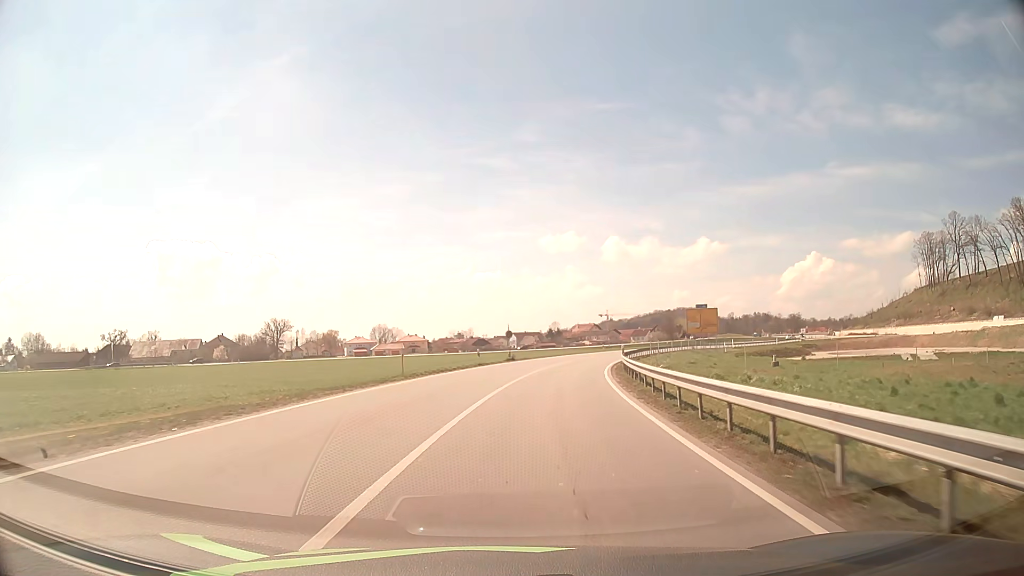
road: tertiary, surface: asphalt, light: Day
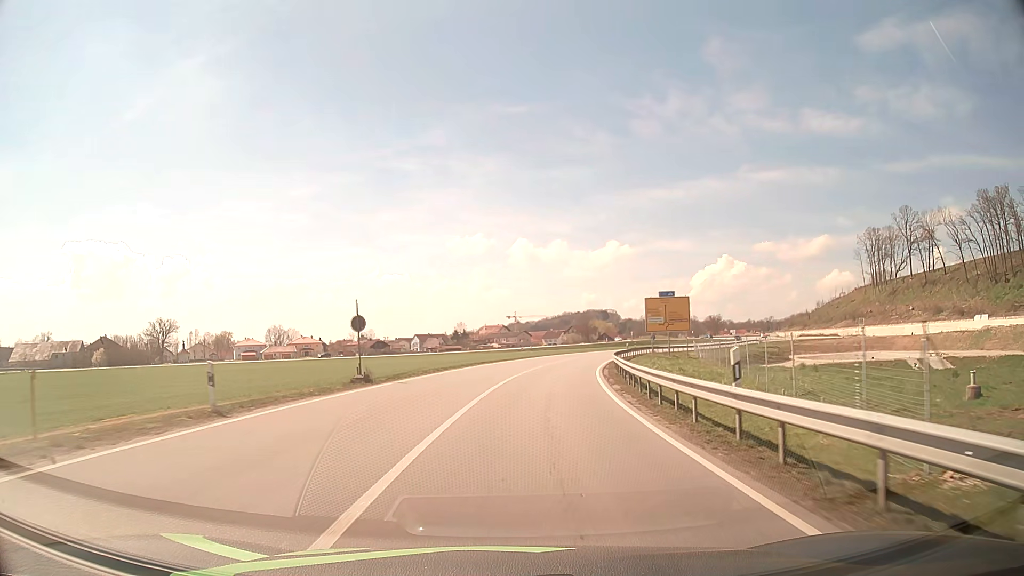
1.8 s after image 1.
(+1.9, +29.6) m; +8°
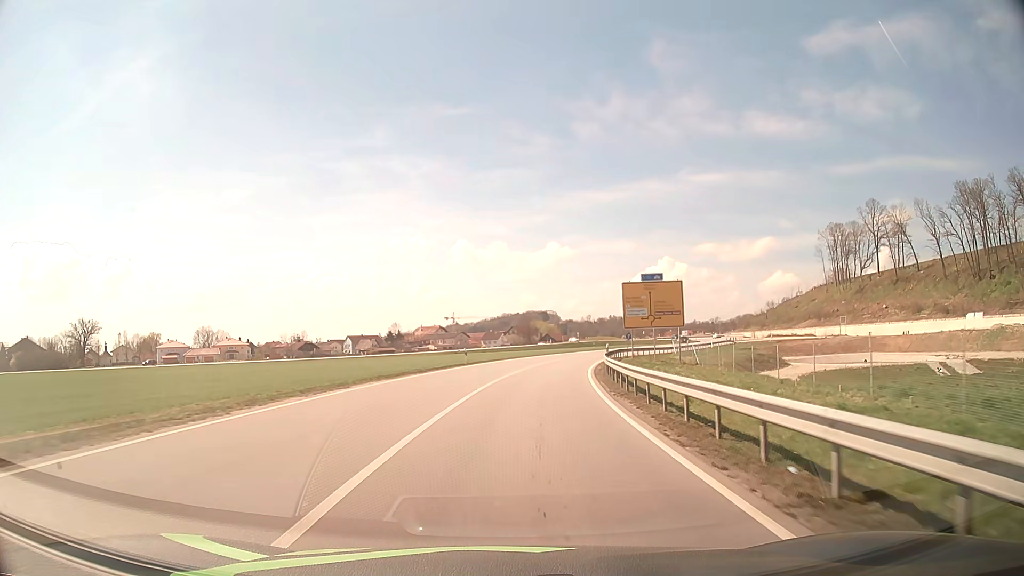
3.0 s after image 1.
(+0.9, +19.9) m; +5°
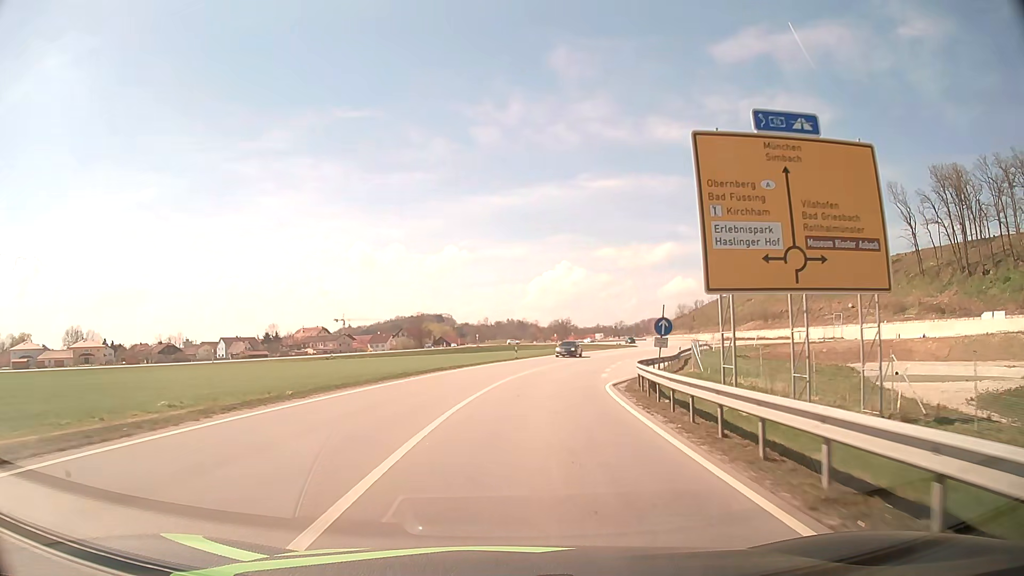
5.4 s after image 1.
(+2.8, +40.1) m; +9°
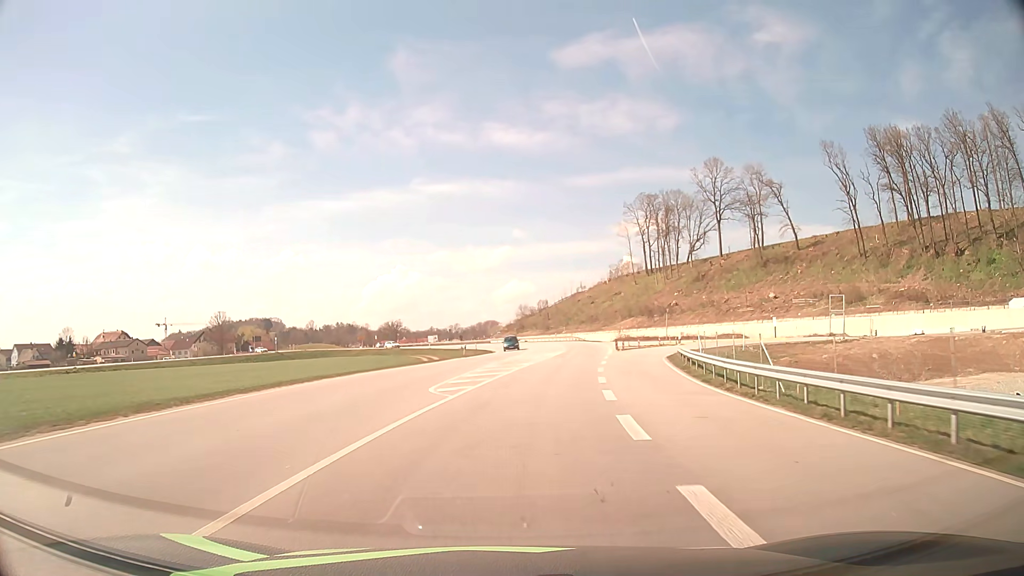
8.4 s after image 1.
(+6.5, +48.8) m; +14°
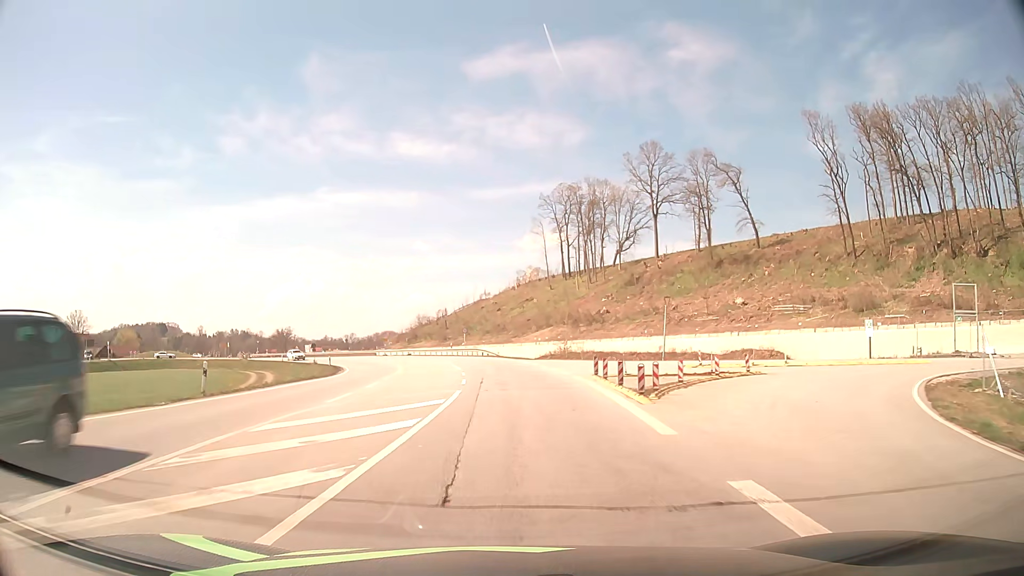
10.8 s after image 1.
(+3.0, +35.9) m; +8°
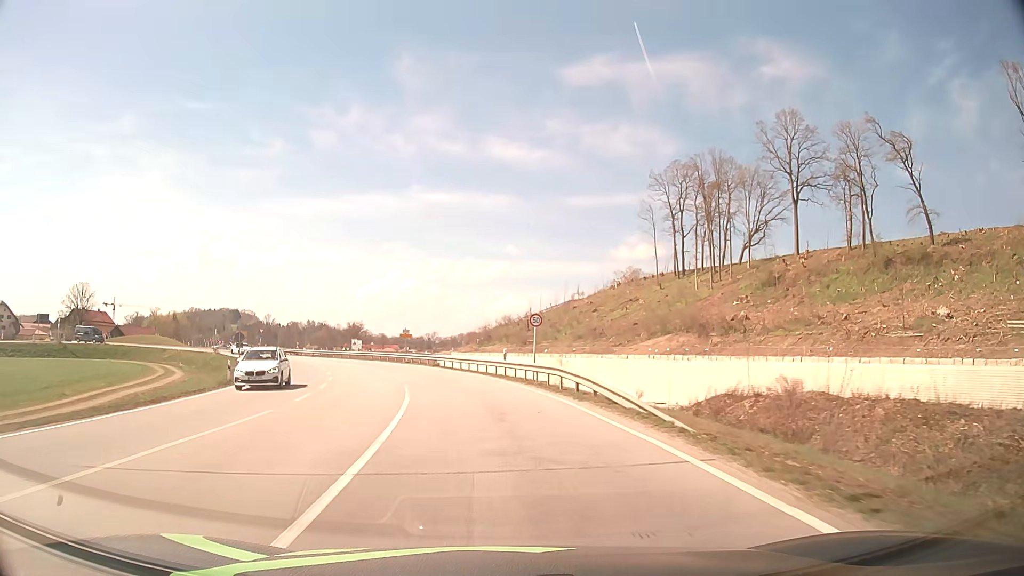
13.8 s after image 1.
(-1.3, +39.5) m; -7°
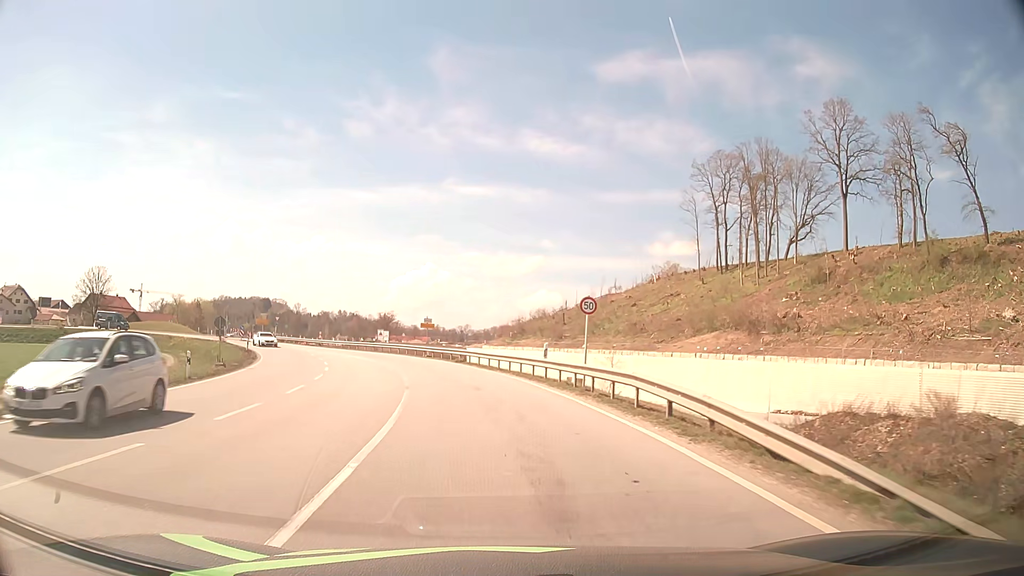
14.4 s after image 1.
(-0.2, +7.4) m; -3°
(0, +10) (-1, +20) (-3, +30) (-6, +39) (-10, +49) (-15, +57) (-20, +66) (-26, +74) (-31, +83) (-36, +91) m
